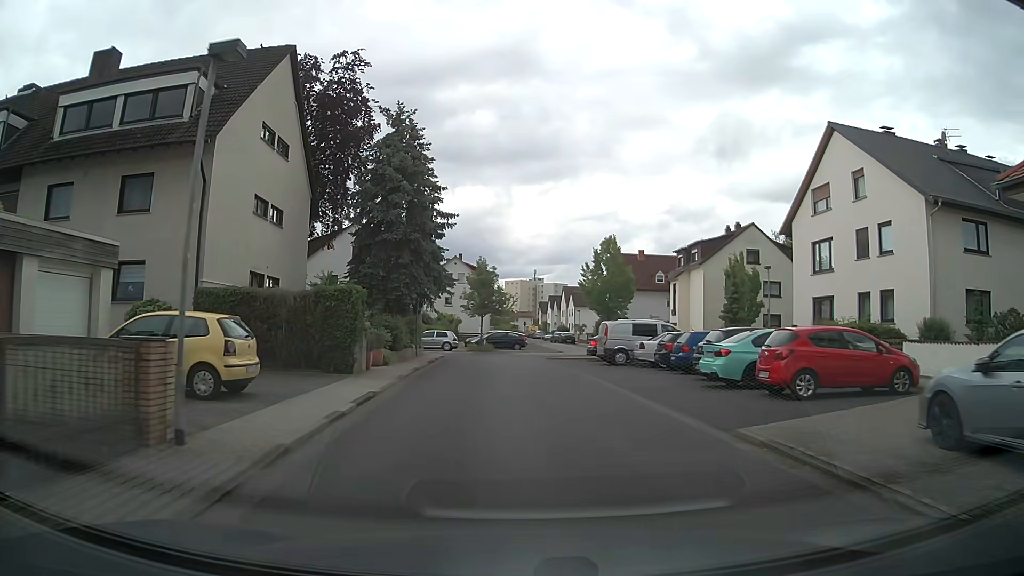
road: residential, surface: asphalt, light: Day
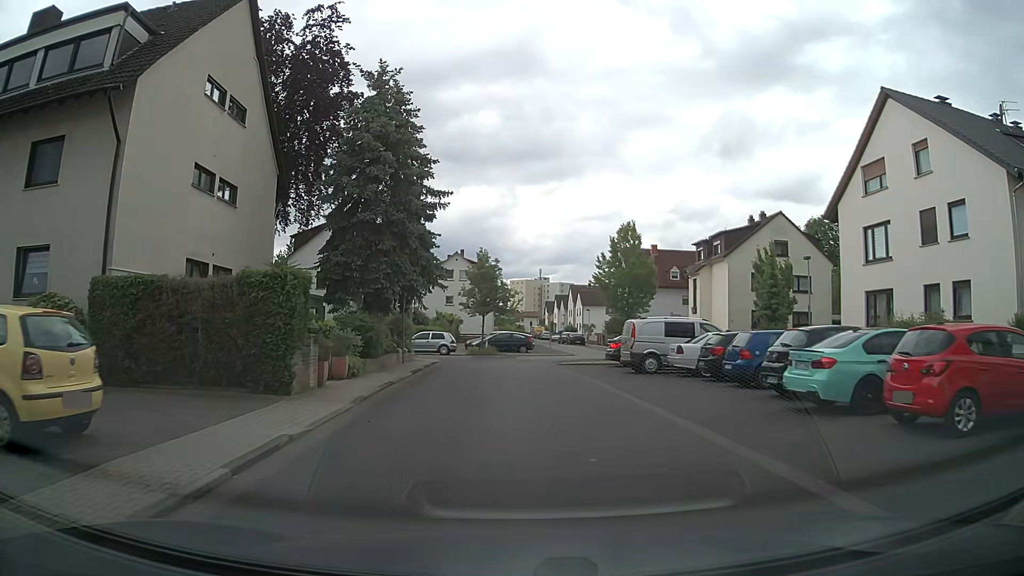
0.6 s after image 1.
(-0.1, +5.3) m; -1°
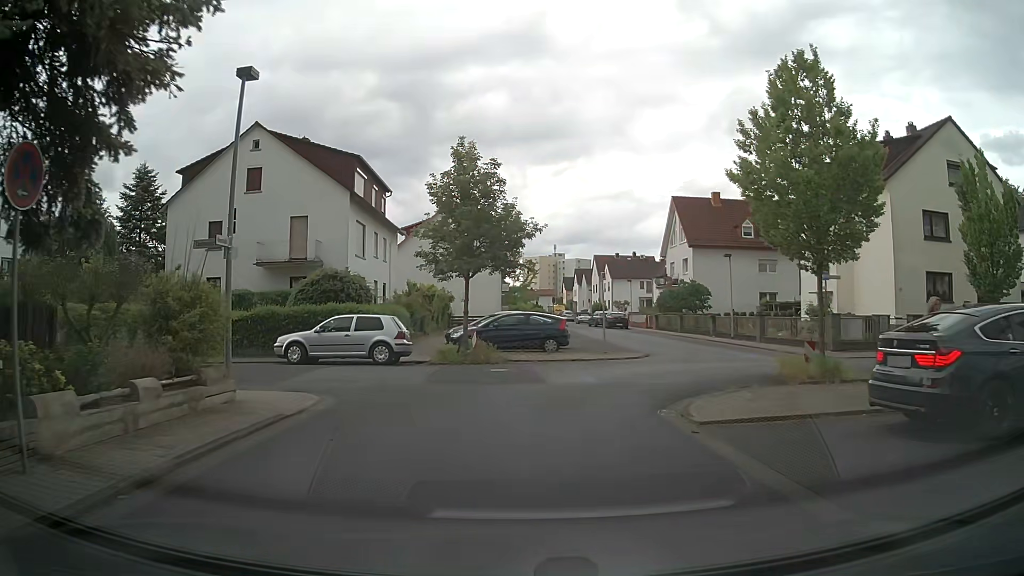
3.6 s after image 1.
(-0.3, +22.0) m; -1°
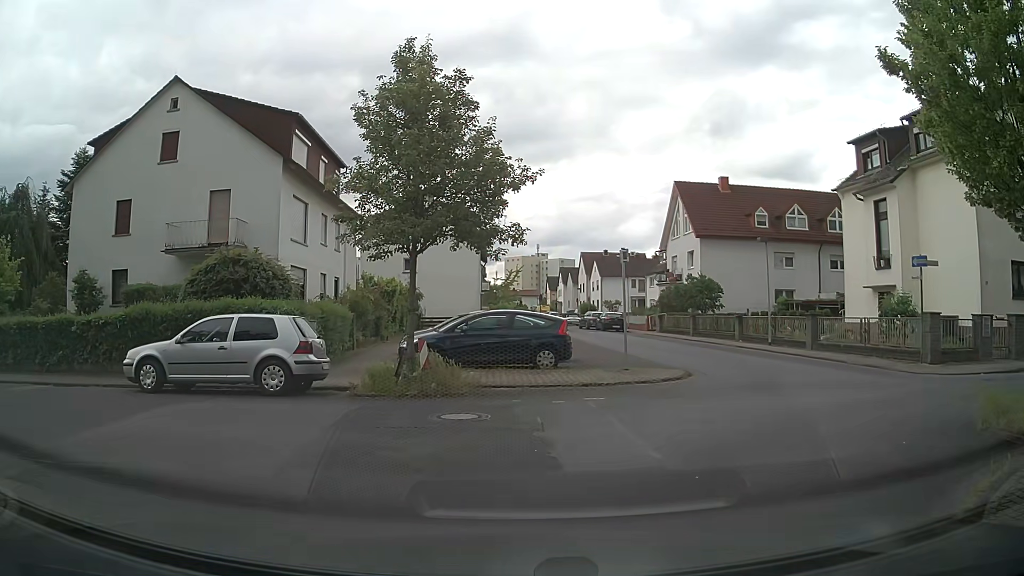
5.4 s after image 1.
(0.0, +7.2) m; +1°
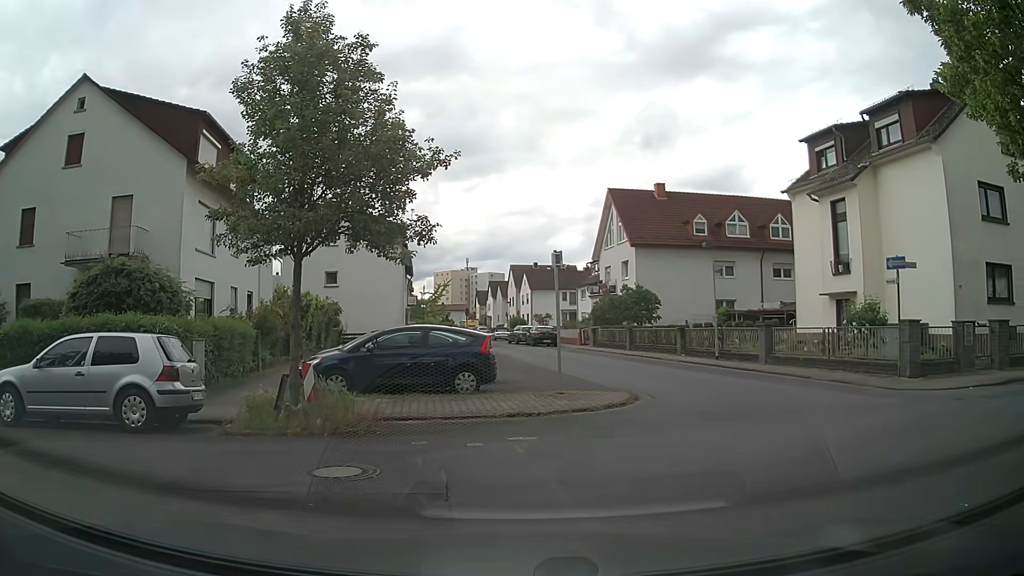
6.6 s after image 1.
(+0.1, +2.2) m; +7°
